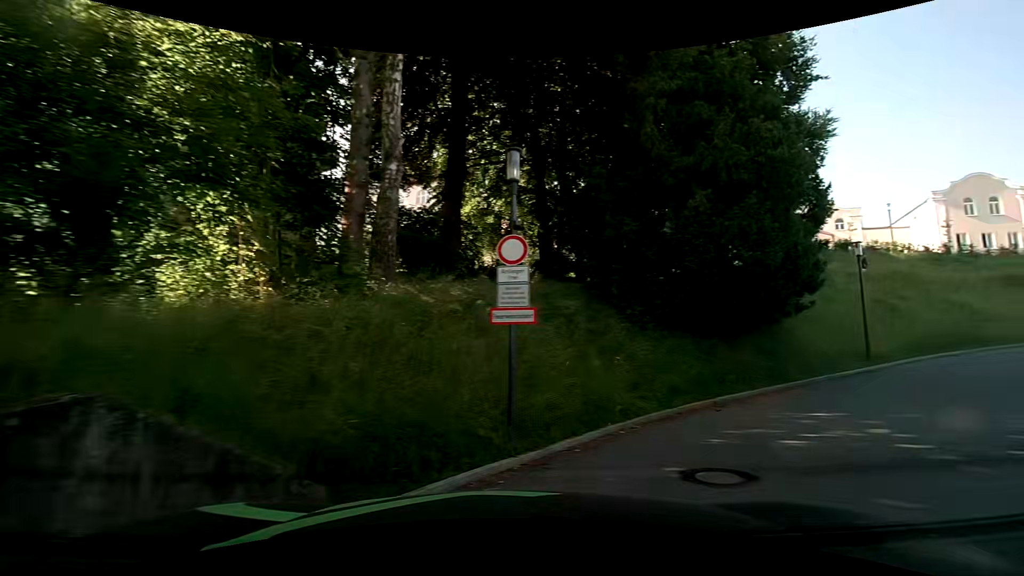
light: Day
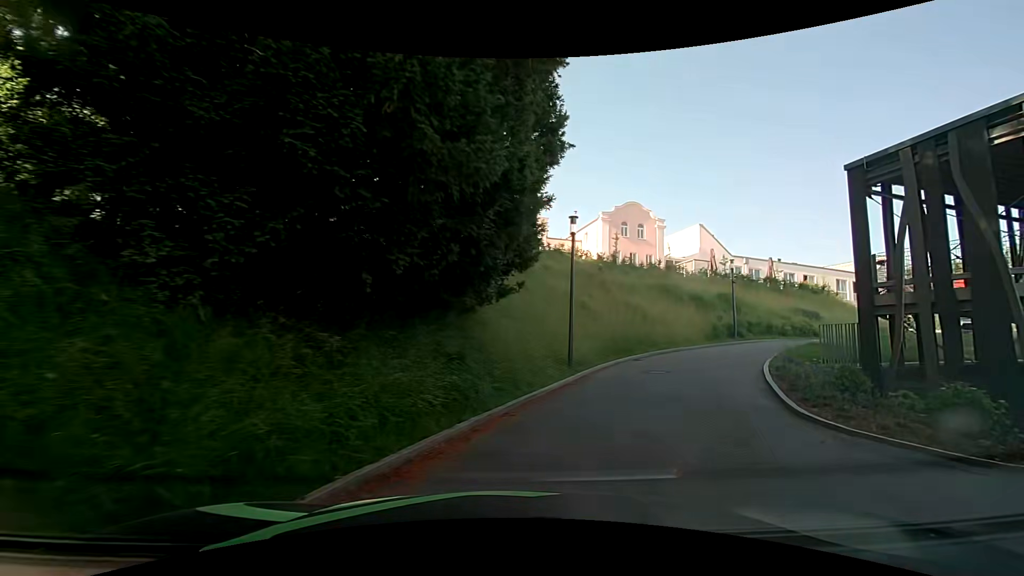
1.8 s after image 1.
(+2.2, +6.9) m; +34°
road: residential
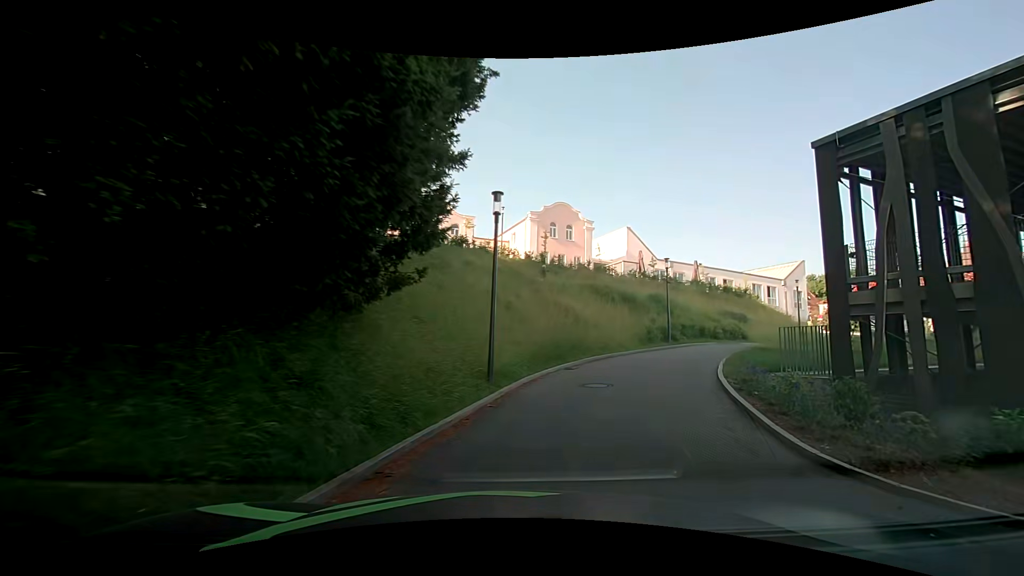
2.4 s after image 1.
(+0.2, +2.8) m; +8°
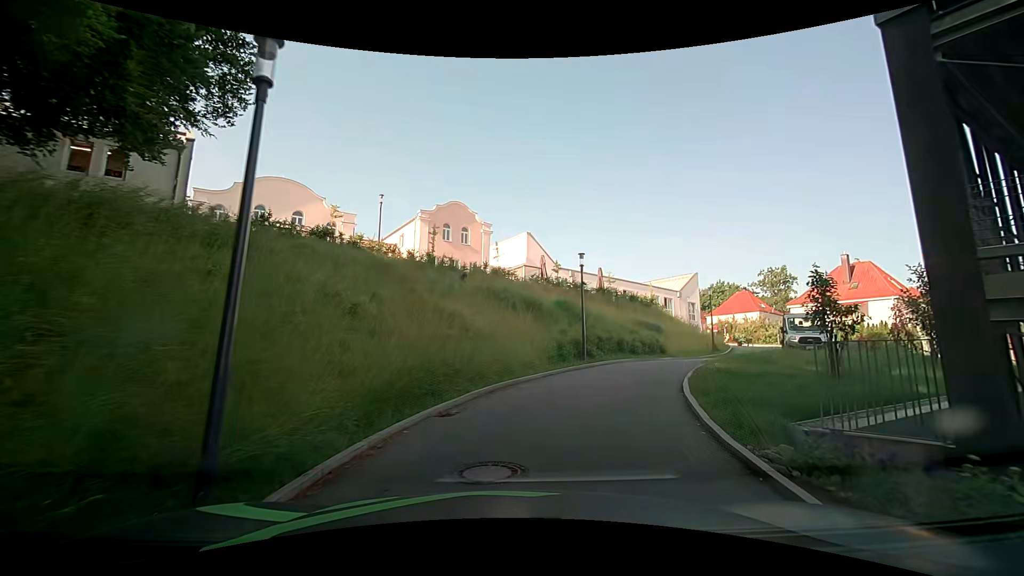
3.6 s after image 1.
(+0.7, +5.8) m; +12°
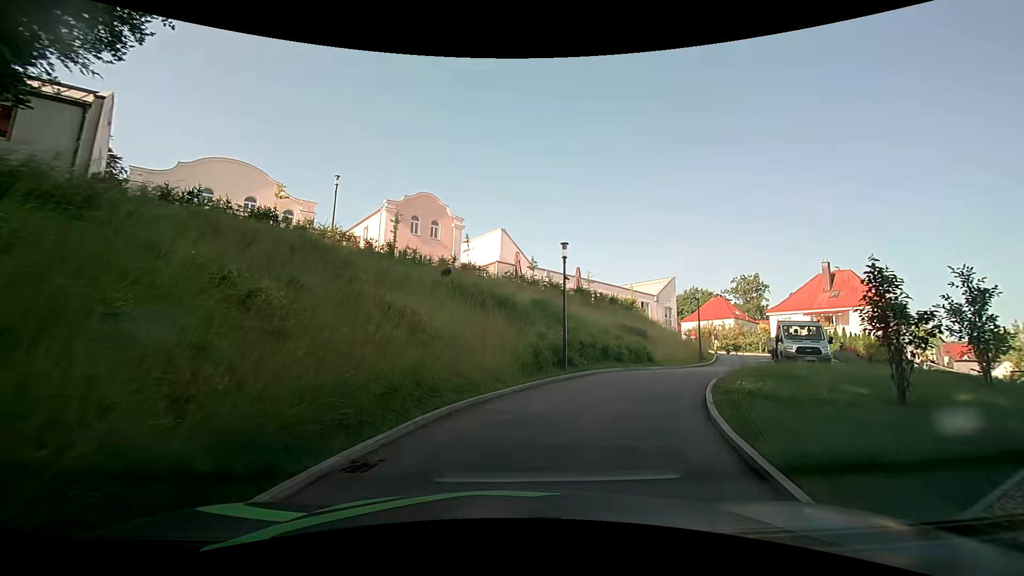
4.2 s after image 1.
(0.0, +3.0) m; +2°
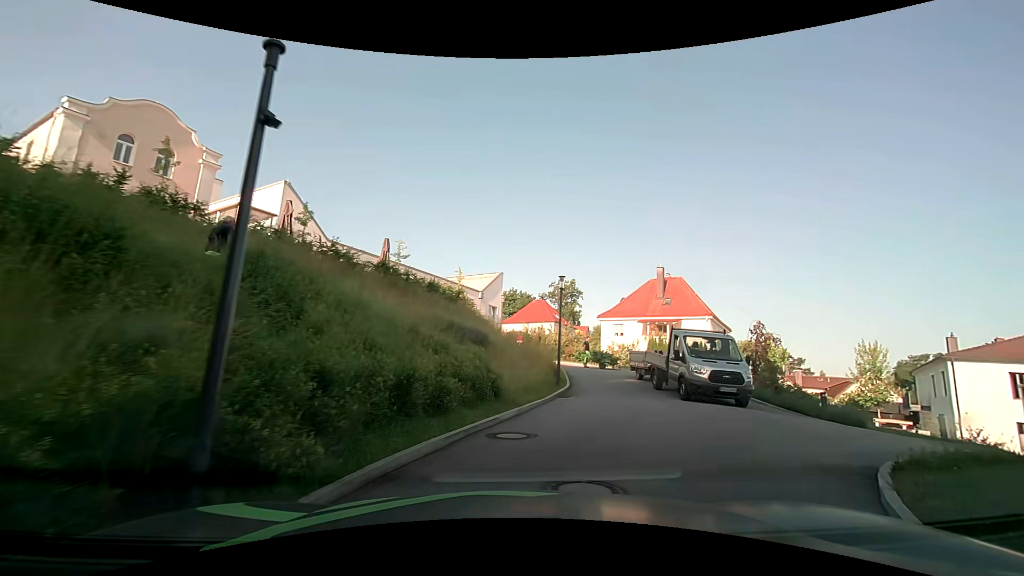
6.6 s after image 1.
(+1.8, +11.3) m; +21°
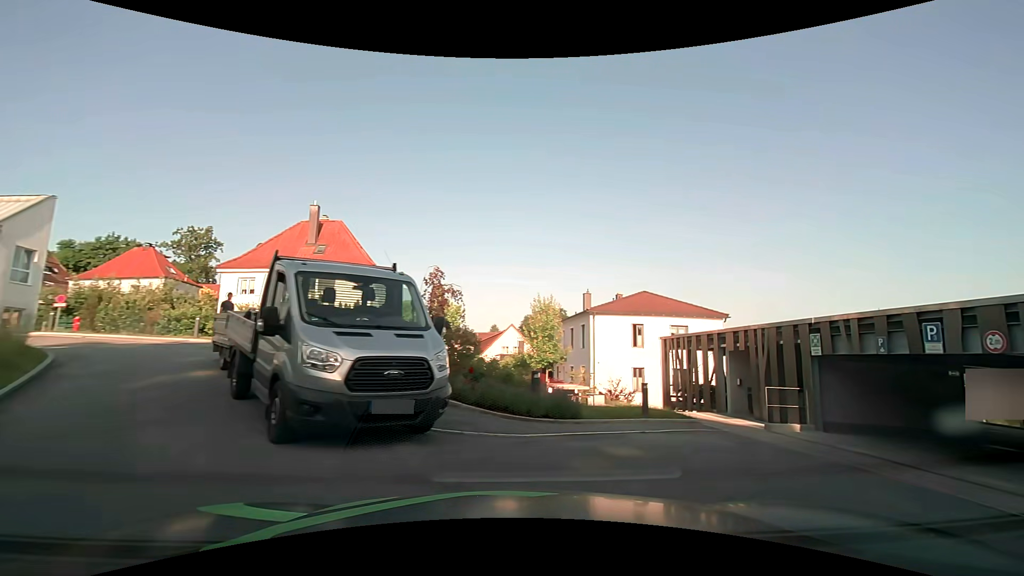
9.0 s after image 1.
(+3.0, +9.8) m; +39°
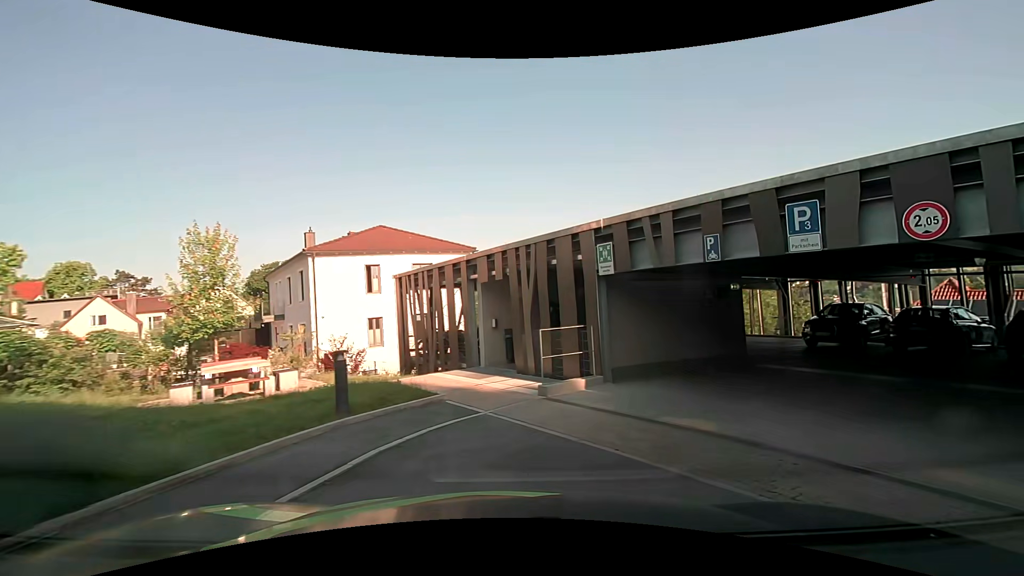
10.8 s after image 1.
(+1.8, +6.9) m; +28°
